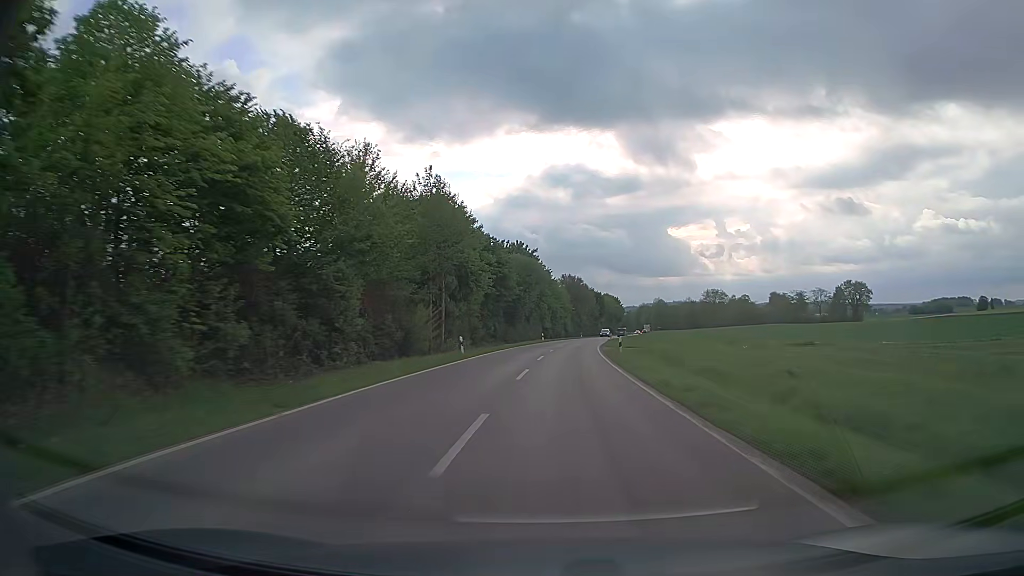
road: secondary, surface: asphalt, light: Day
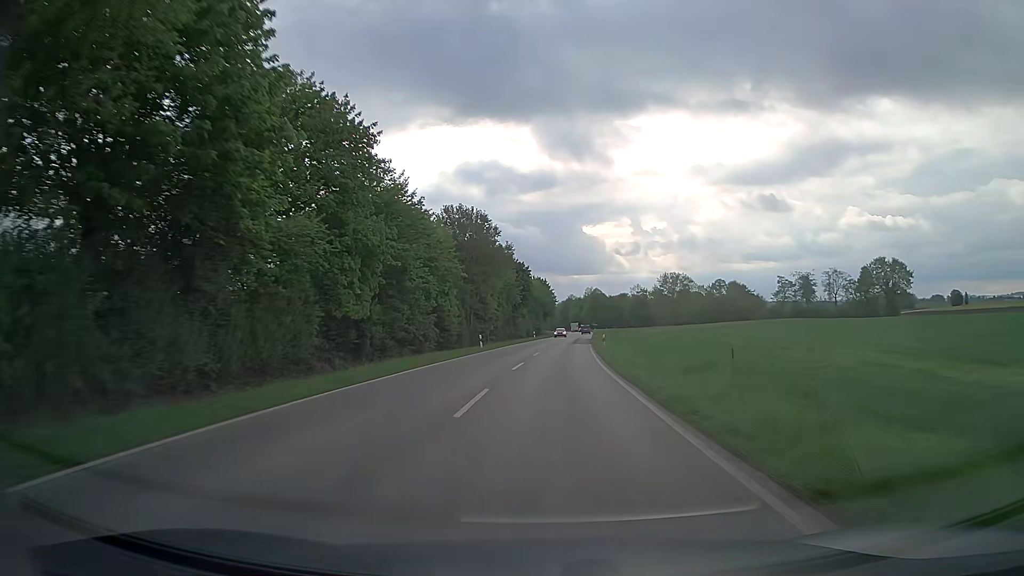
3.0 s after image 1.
(+4.9, +78.2) m; +7°
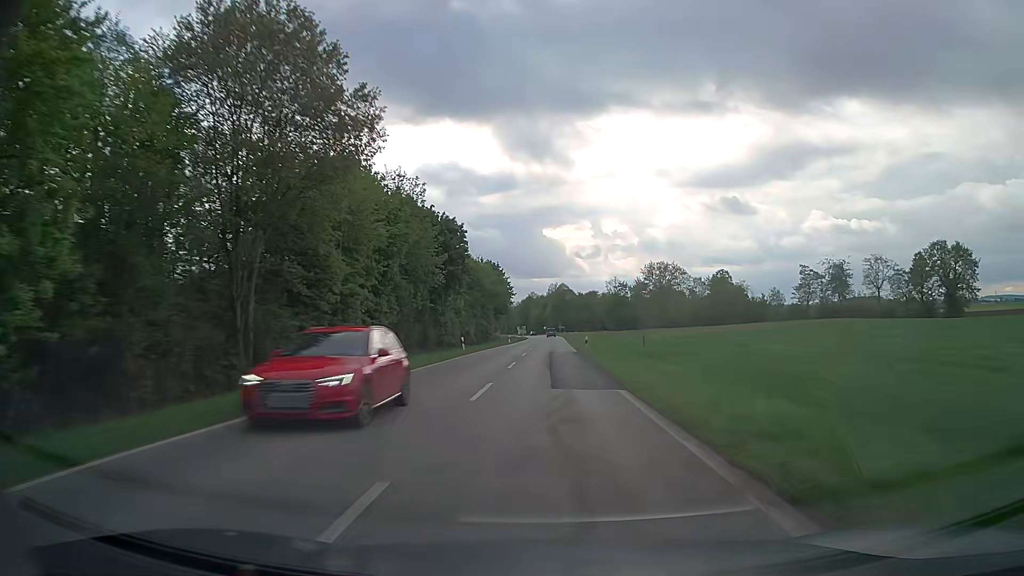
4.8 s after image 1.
(+1.5, +44.1) m; +4°
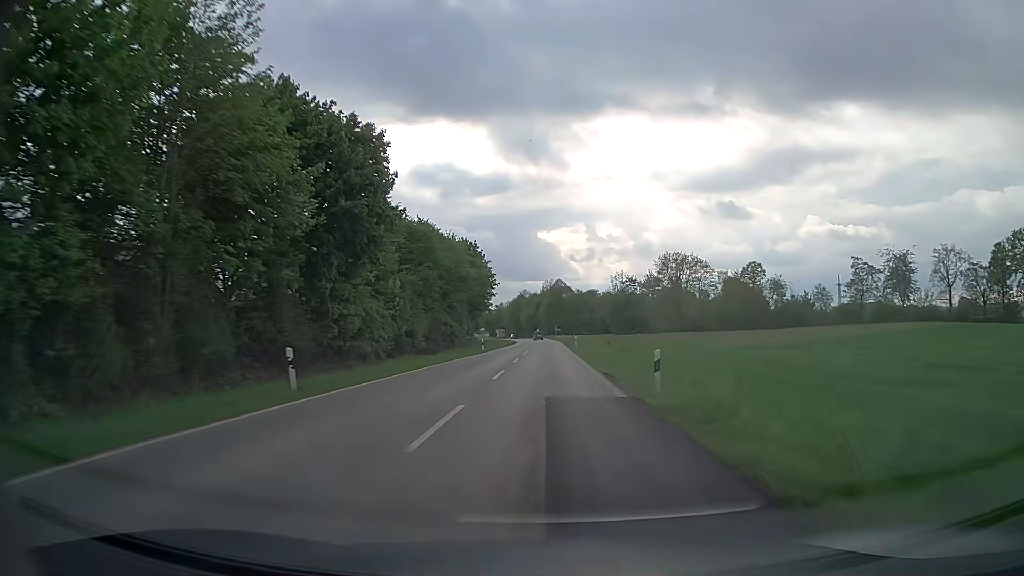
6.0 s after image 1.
(+0.3, +29.3) m; +1°
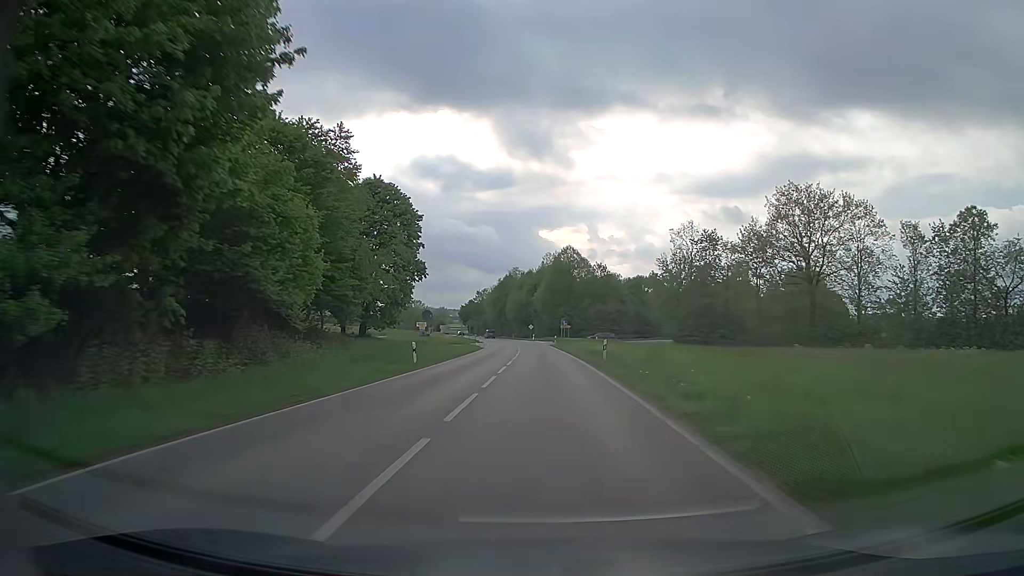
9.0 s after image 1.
(+0.2, +74.0) m; 0°
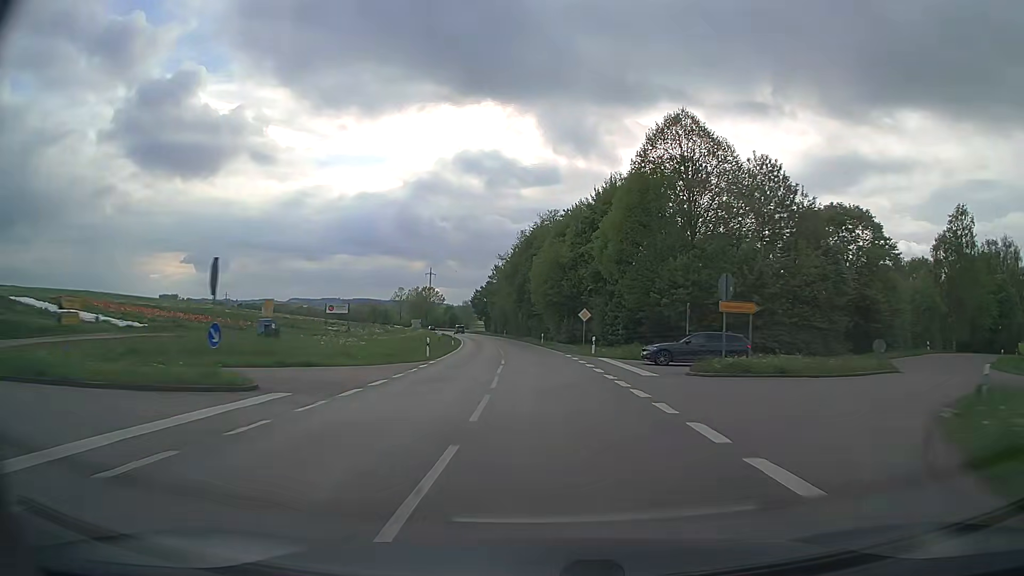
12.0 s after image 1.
(-1.9, +73.6) m; -4°
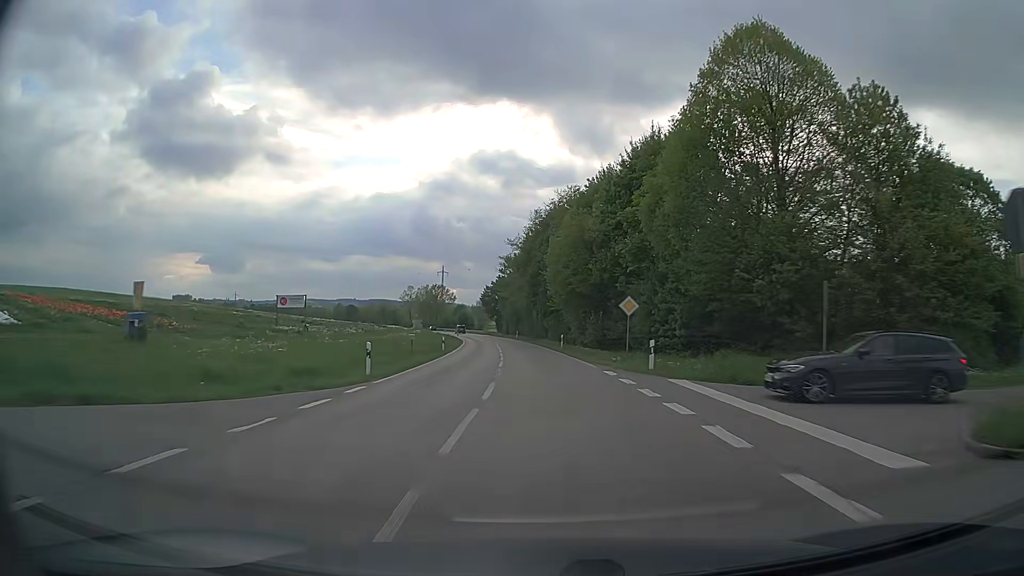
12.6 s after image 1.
(-0.2, +14.8) m; -2°
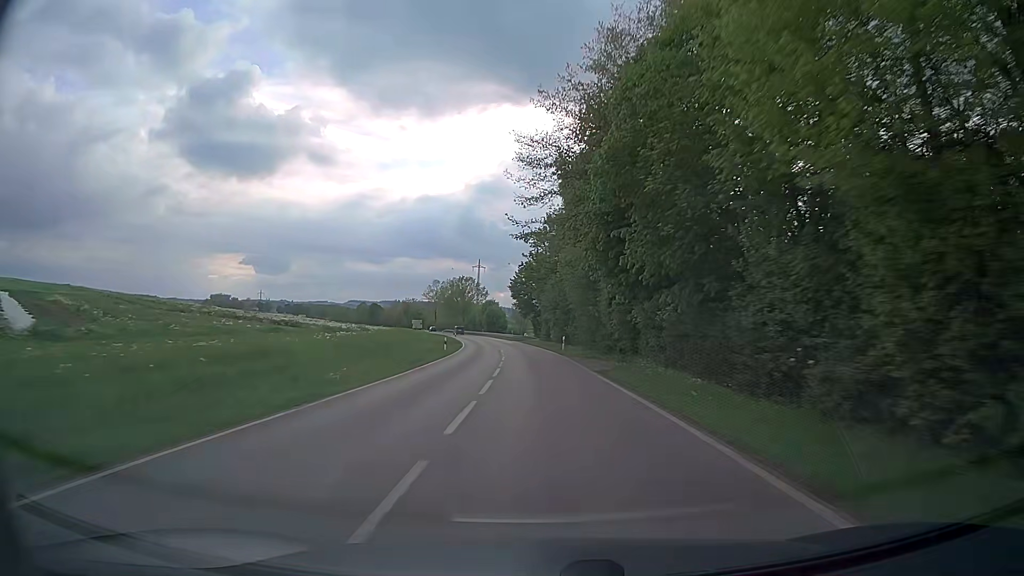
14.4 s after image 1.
(-1.7, +44.9) m; -4°
(0, +10) (0, +20) (-1, +30) (-1, +40) (-2, +50) (-3, +60) (-4, +70) (-5, +80) (-6, +90) (-8, +100) m
